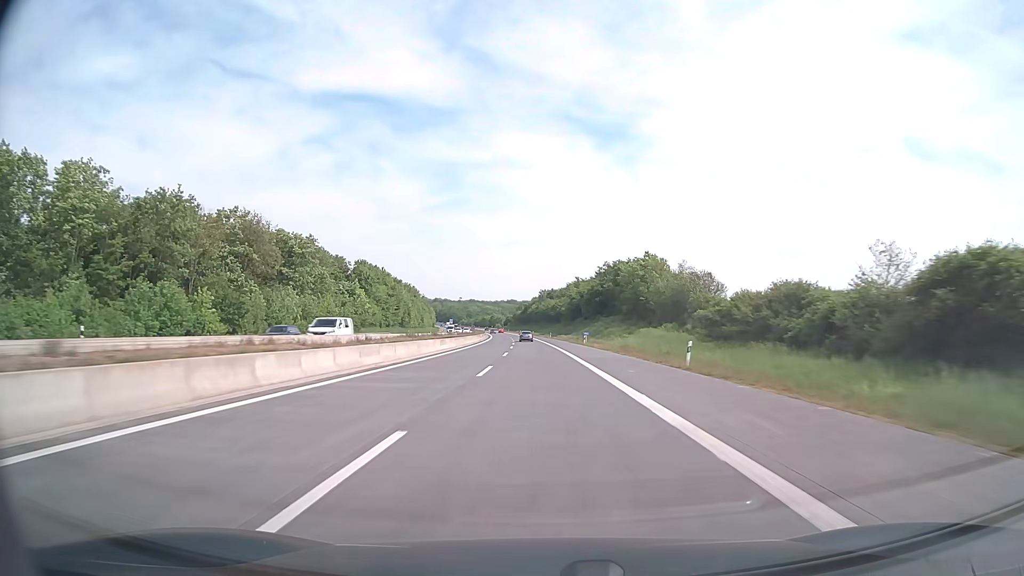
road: motorway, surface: asphalt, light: Day
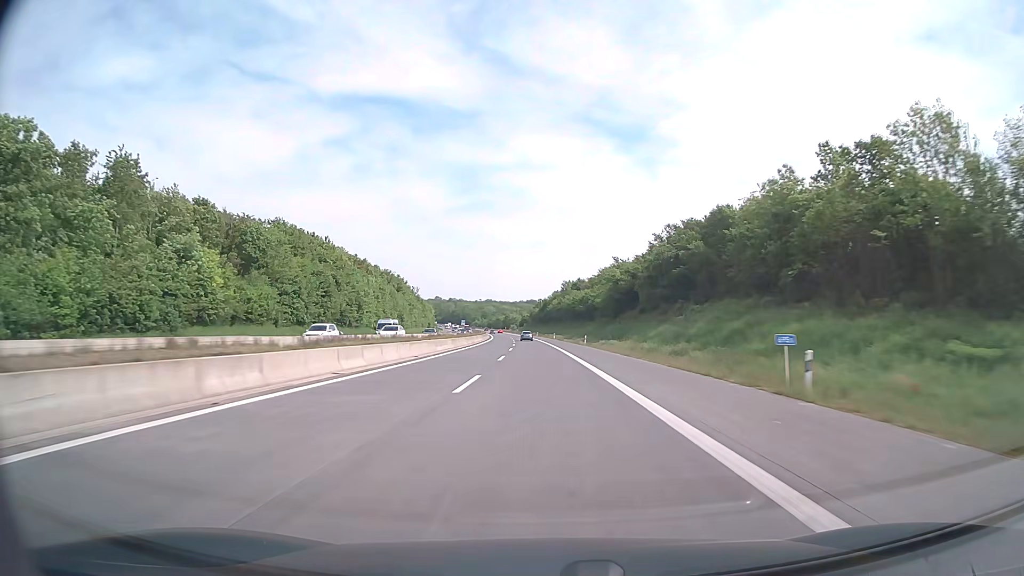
(-0.8, +59.4) m; -2°
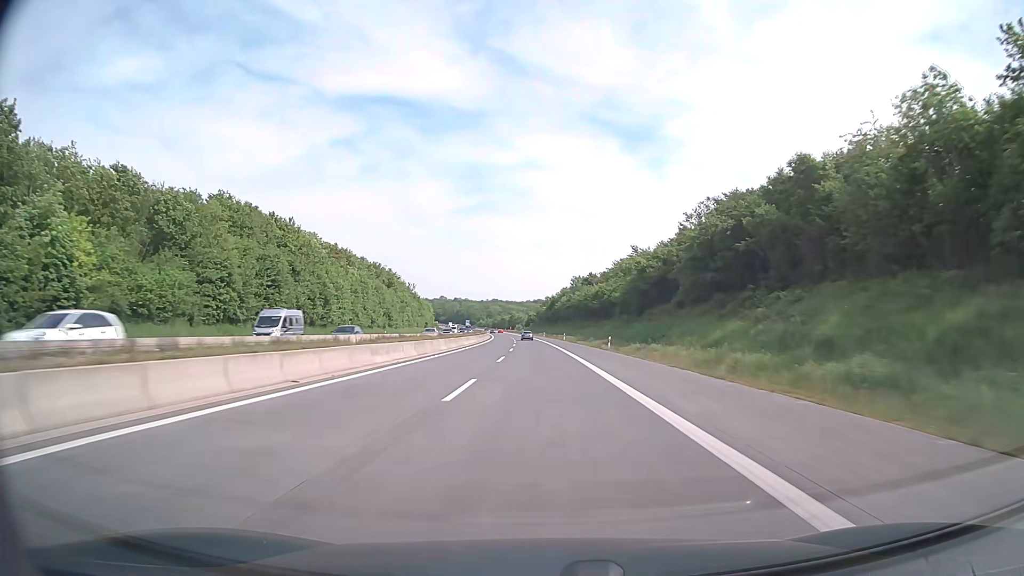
(-0.1, +19.8) m; -1°
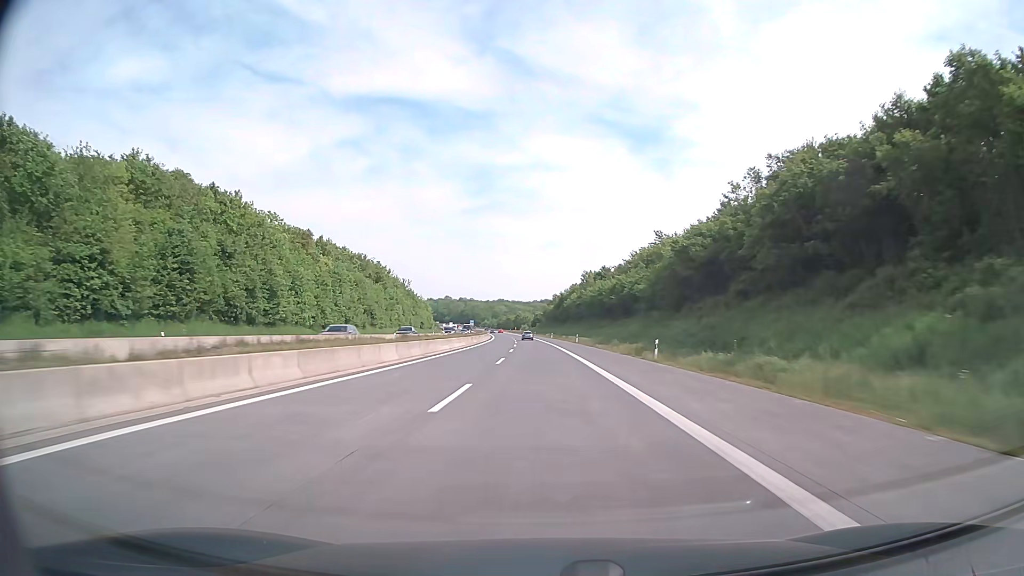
(-0.1, +19.8) m; -1°
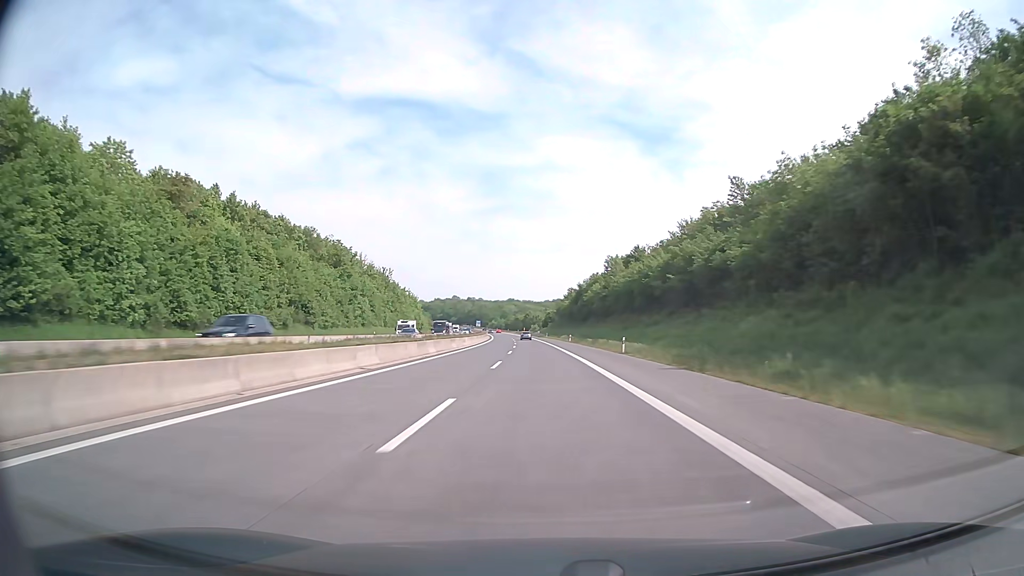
(-0.4, +39.6) m; -1°
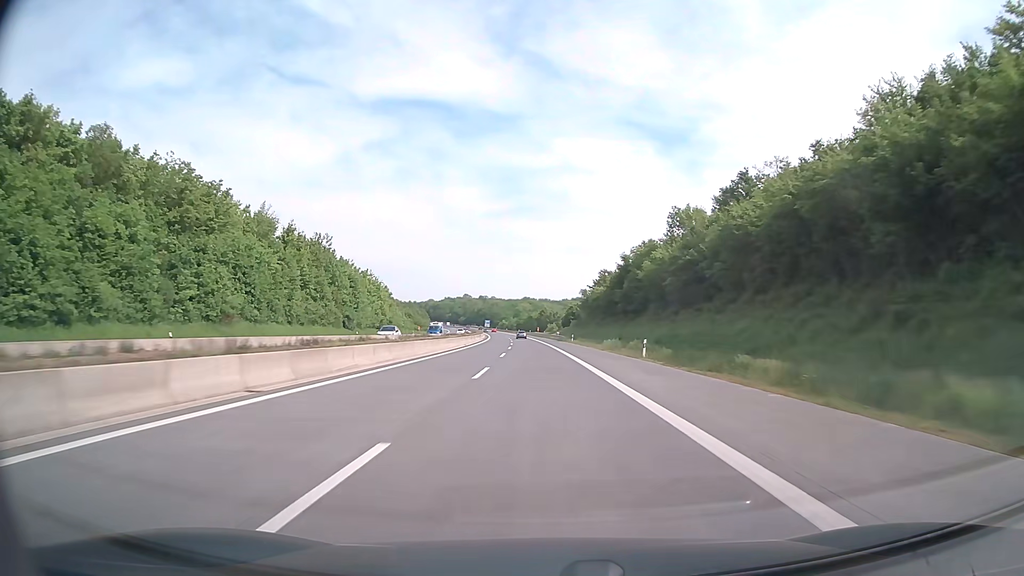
(-0.8, +59.4) m; -1°
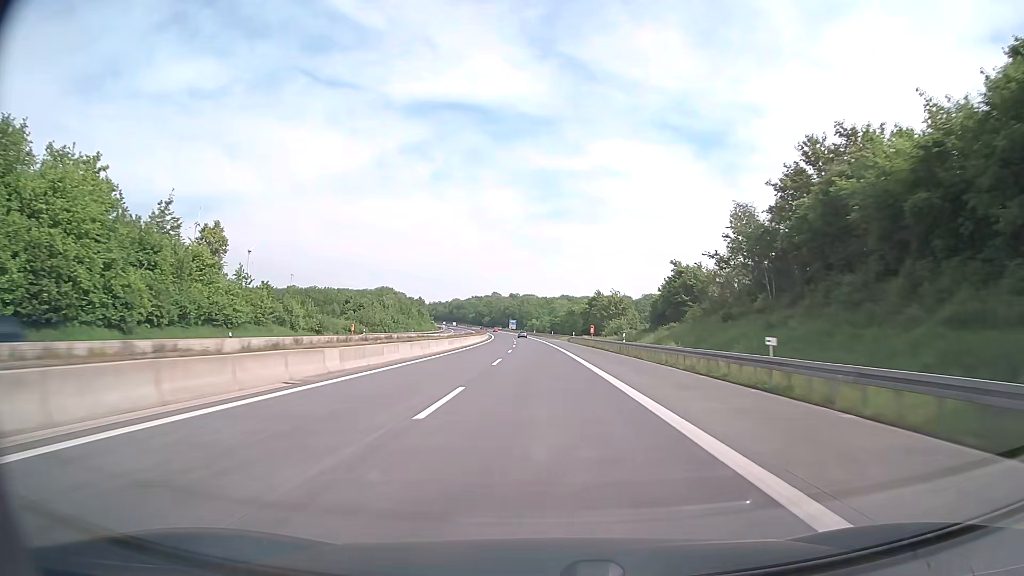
(-2.8, +99.0) m; -3°
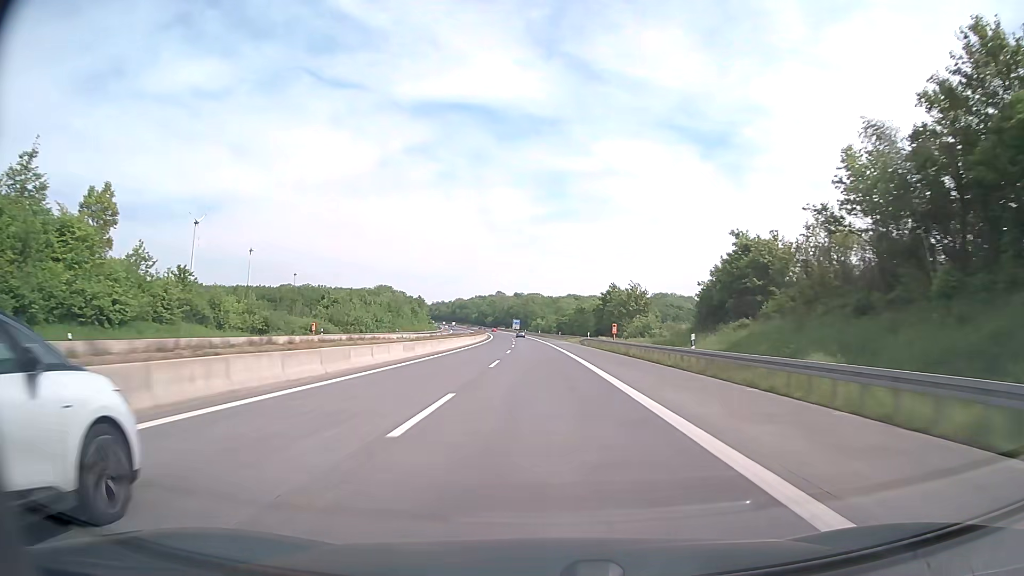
(-0.1, +19.8) m; -1°
(0, +10) (0, +20) (0, +30) (0, +40) (-1, +50) (-1, +60) (-1, +70) (-2, +80) (-2, +90) (-2, +100) m
